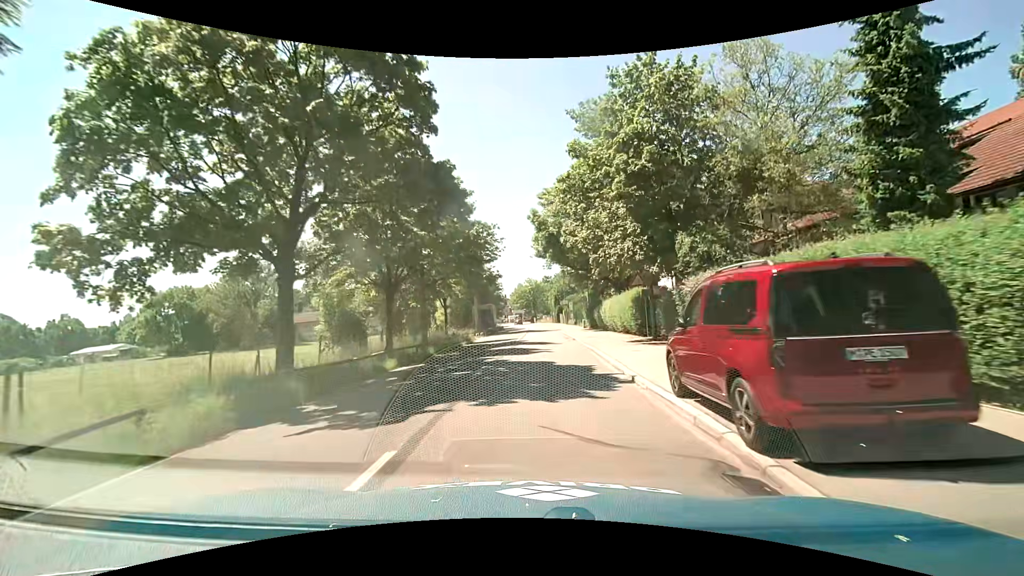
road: tertiary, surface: asphalt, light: Day
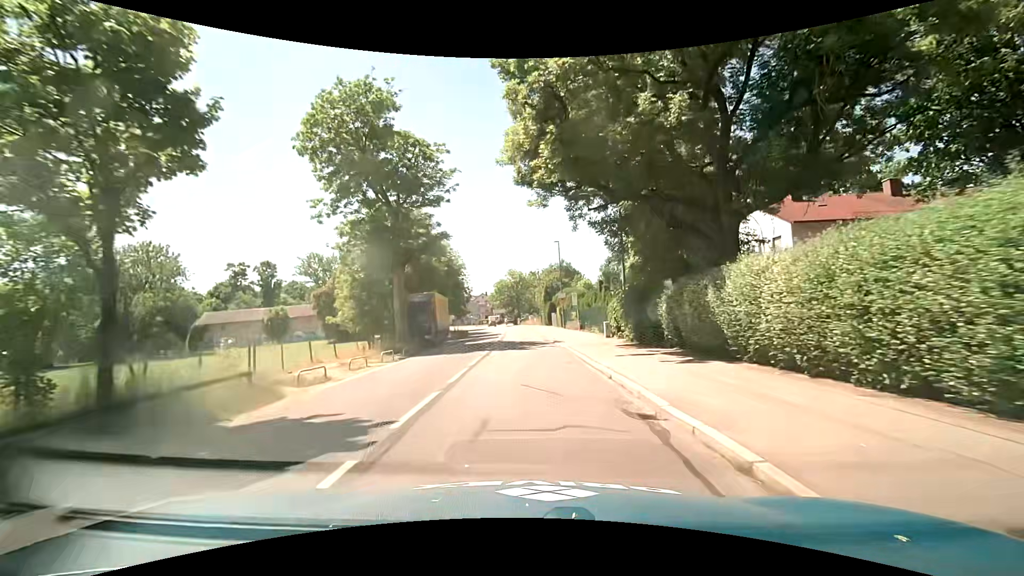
(+0.6, +28.6) m; +1°
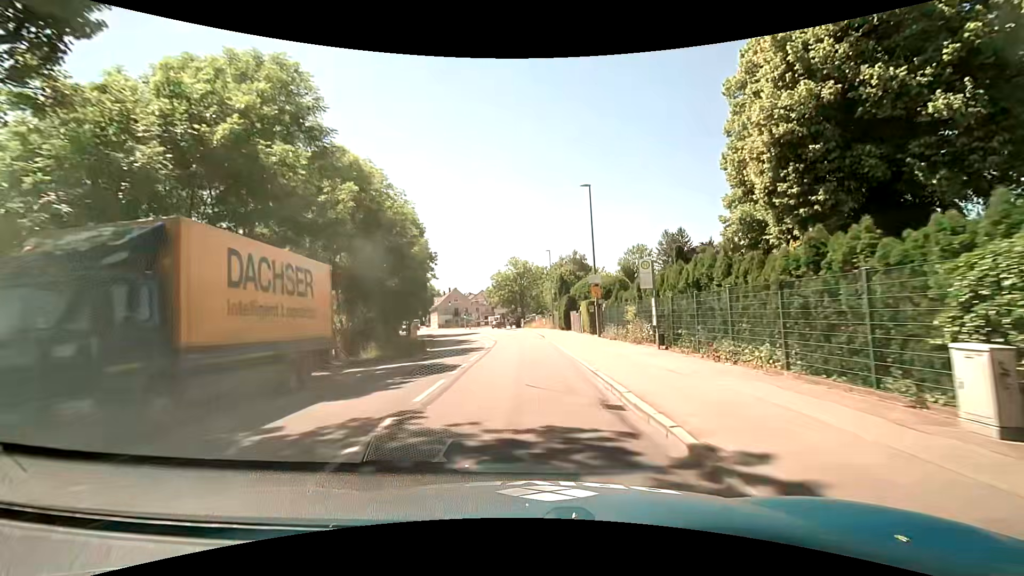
(-0.2, +25.2) m; 0°
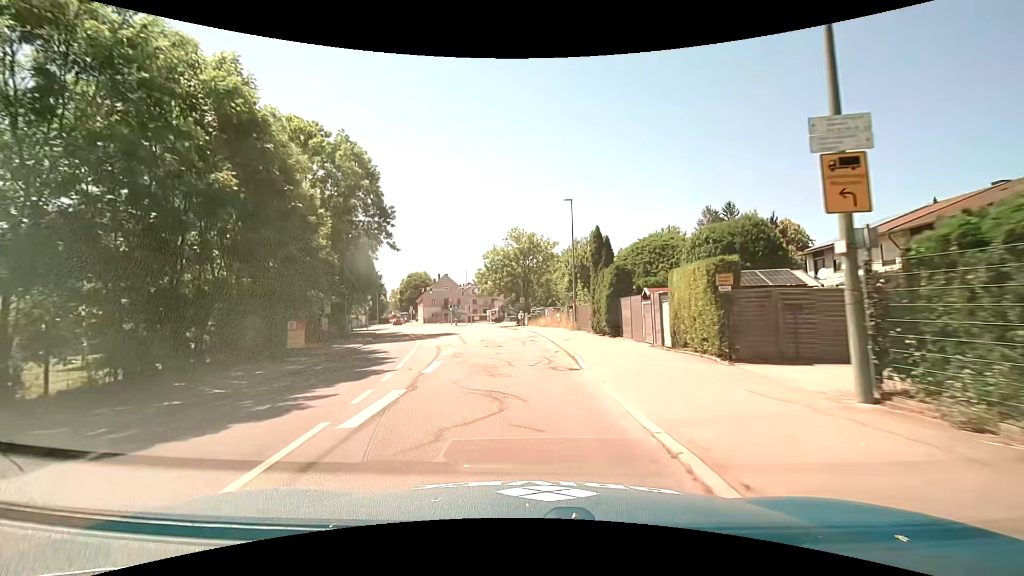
(-0.2, +25.7) m; -1°
